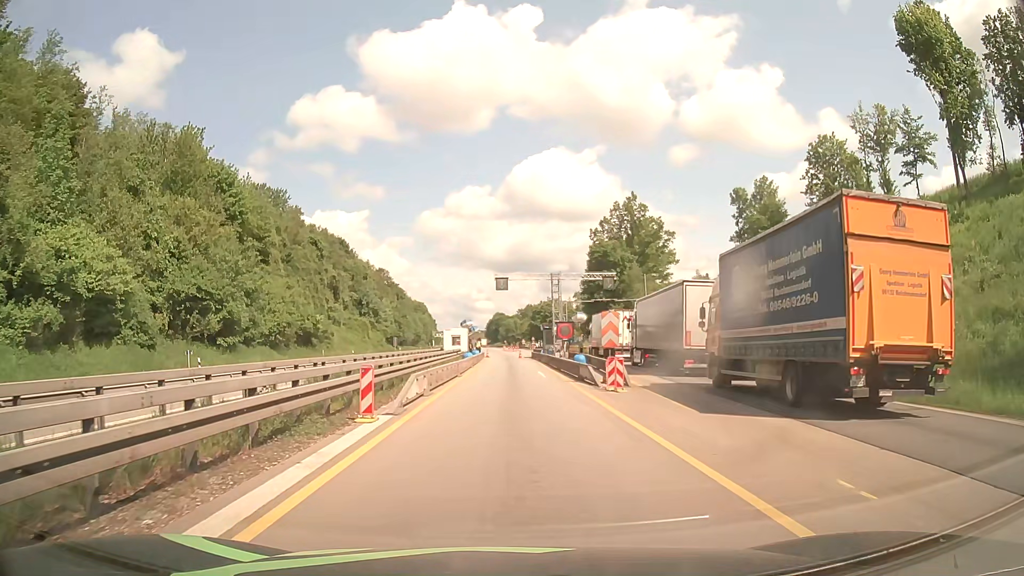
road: motorway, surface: asphalt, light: Day
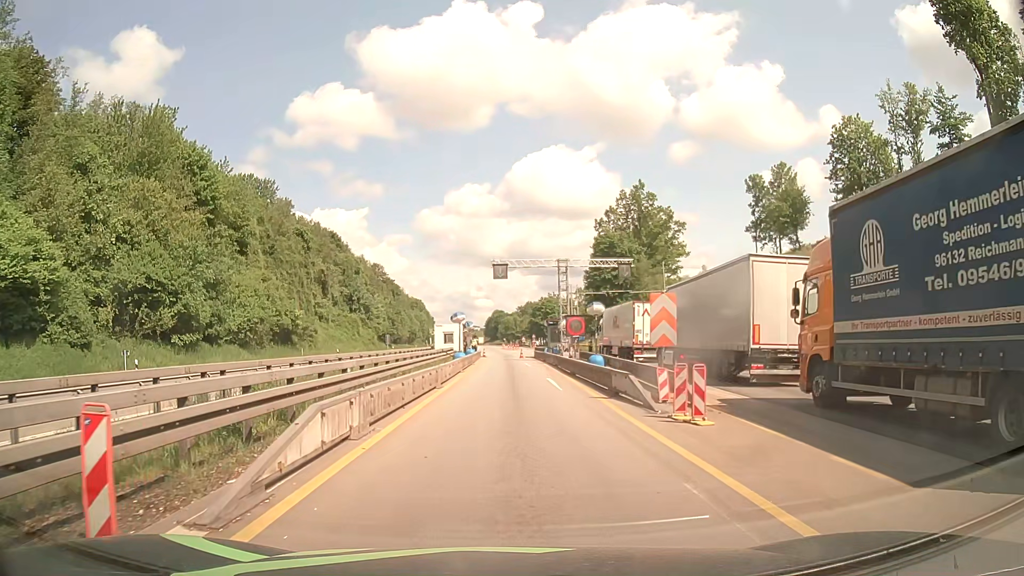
(0.0, +7.9) m; 0°
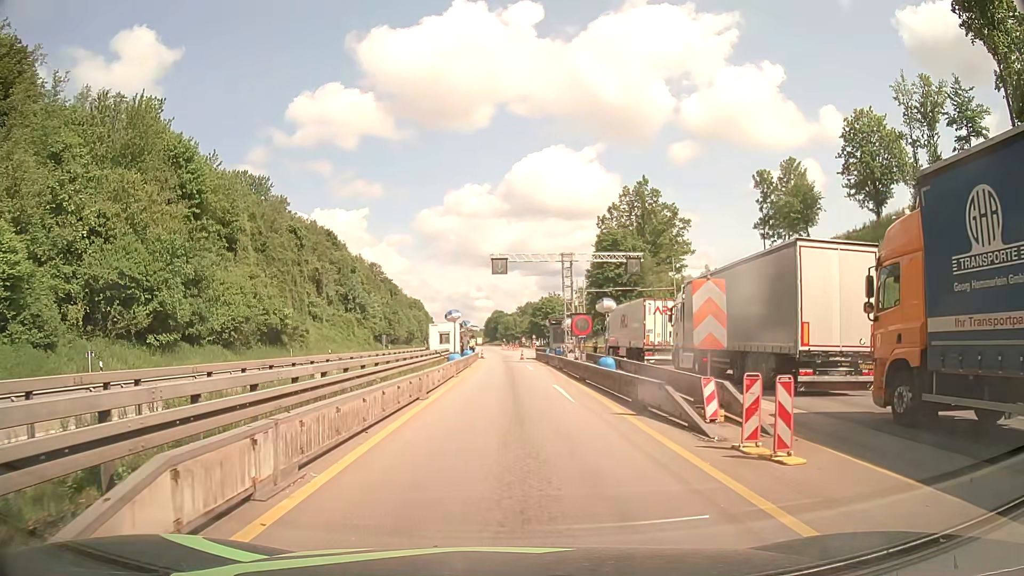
(0.0, +3.5) m; 0°
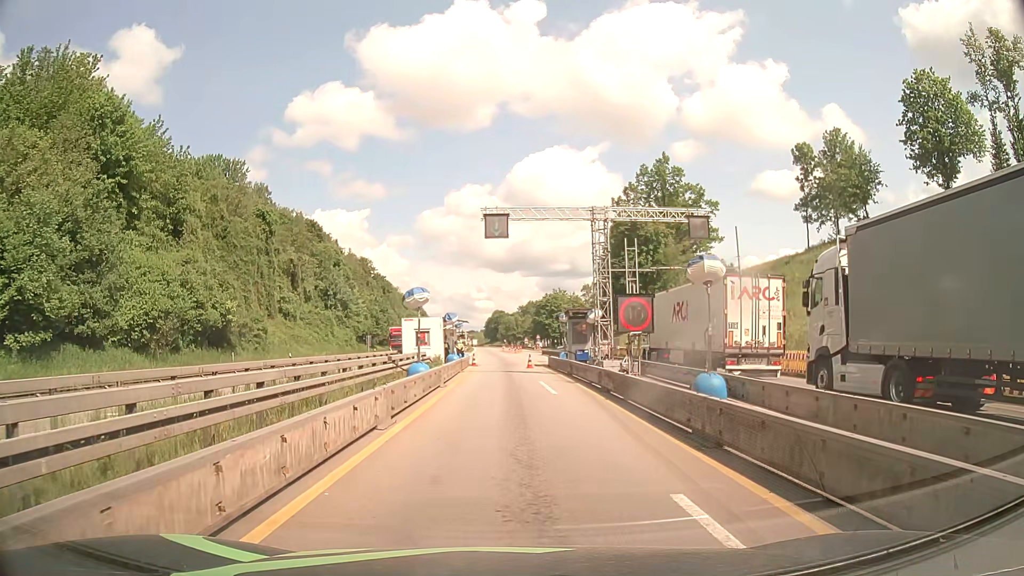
(0.0, +15.1) m; 0°
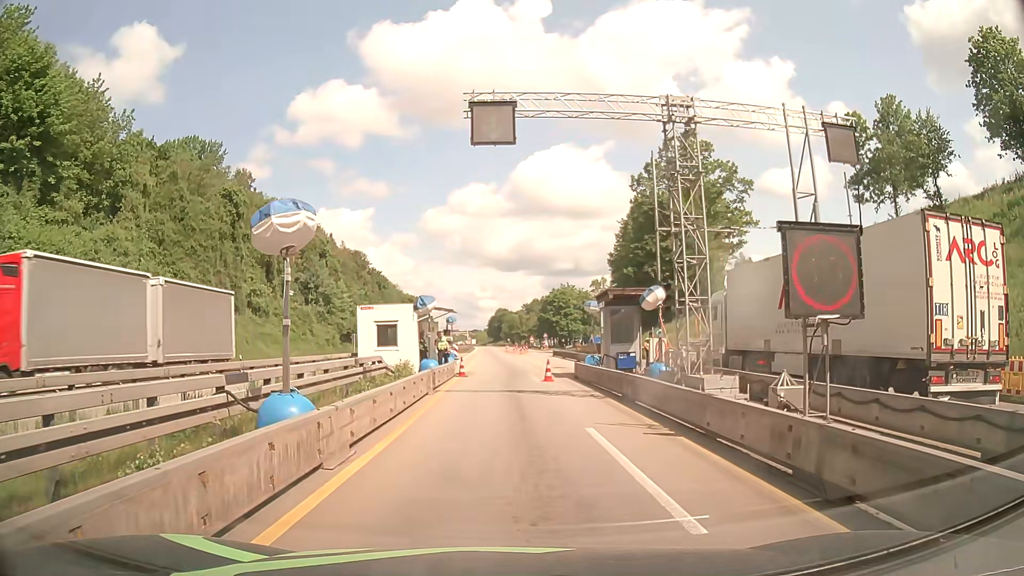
(0.0, +13.4) m; 0°
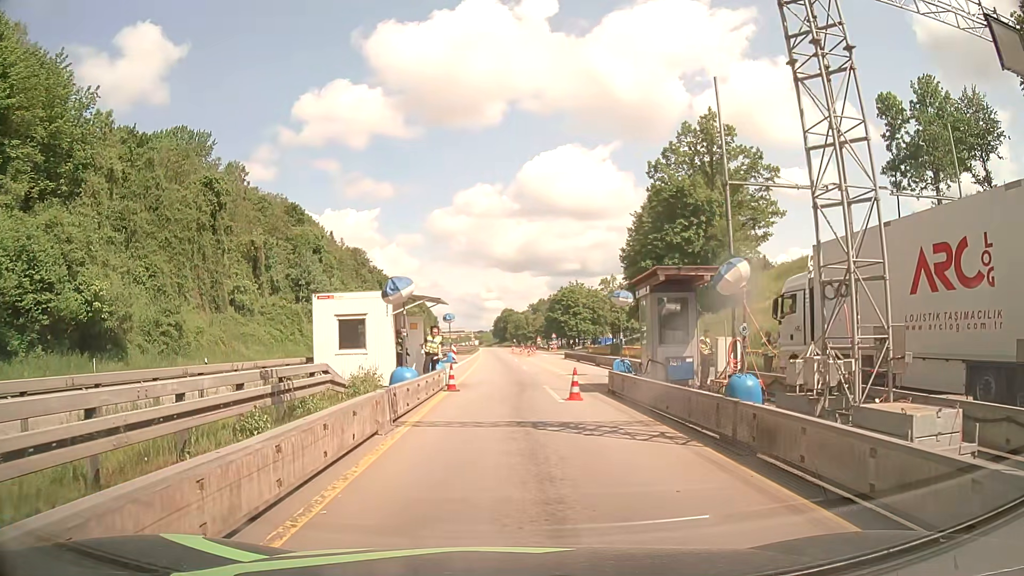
(0.0, +7.3) m; 0°
(0, +10) (0, +20) (0, +30) (0, +40) (-1, +50) (-1, +60) (-2, +70) (-2, +80) (-2, +90) (-3, +100) m
